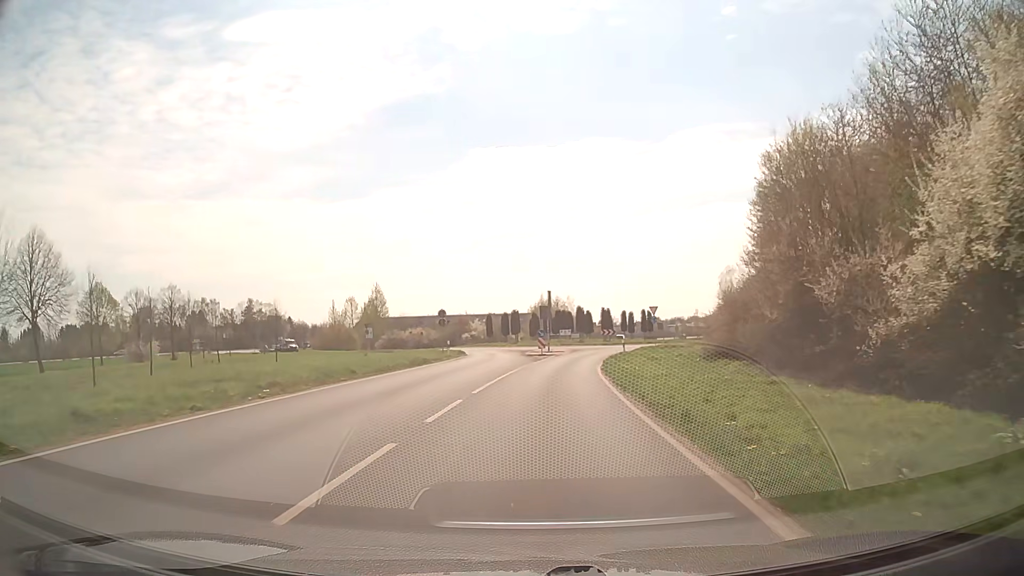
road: secondary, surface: asphalt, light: Day
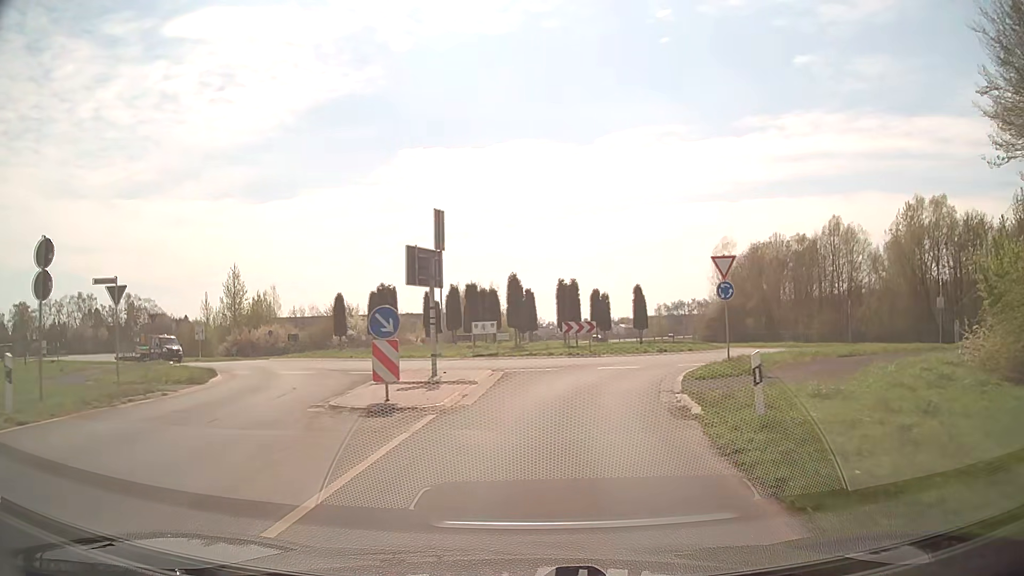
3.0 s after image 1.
(+2.0, +35.9) m; +6°
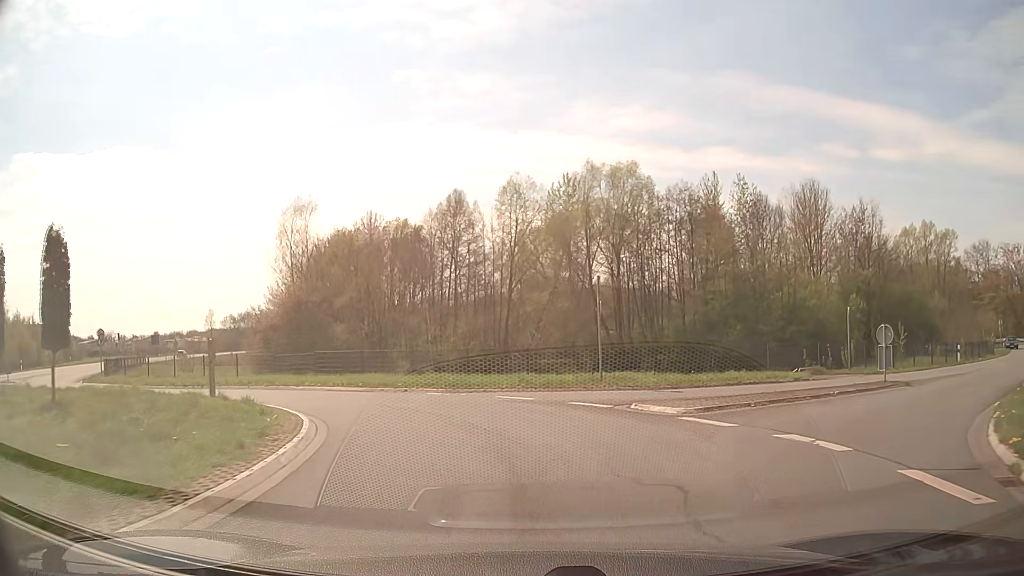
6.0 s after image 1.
(+7.6, +28.4) m; +37°
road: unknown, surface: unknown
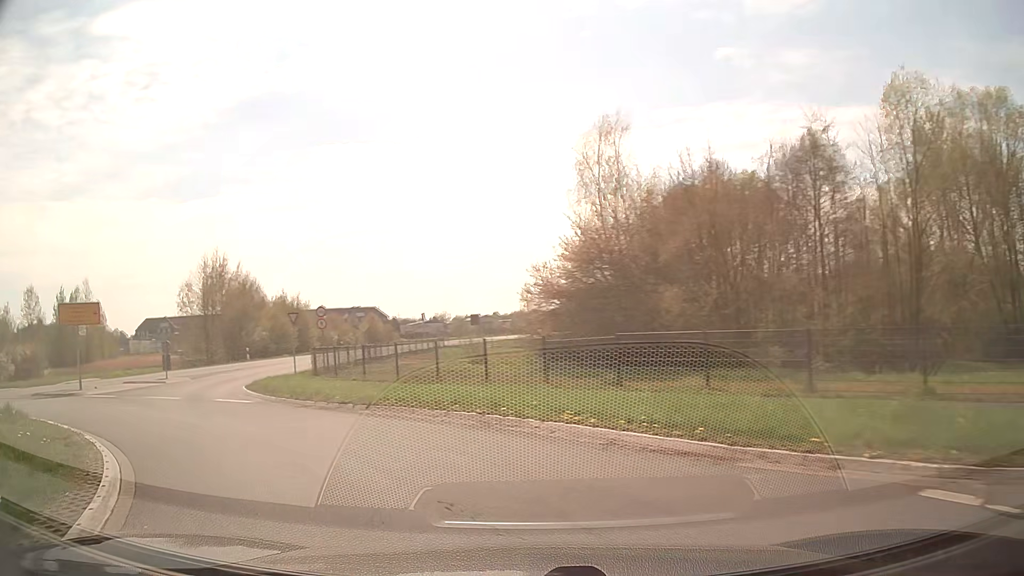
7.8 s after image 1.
(-2.8, +14.7) m; -30°
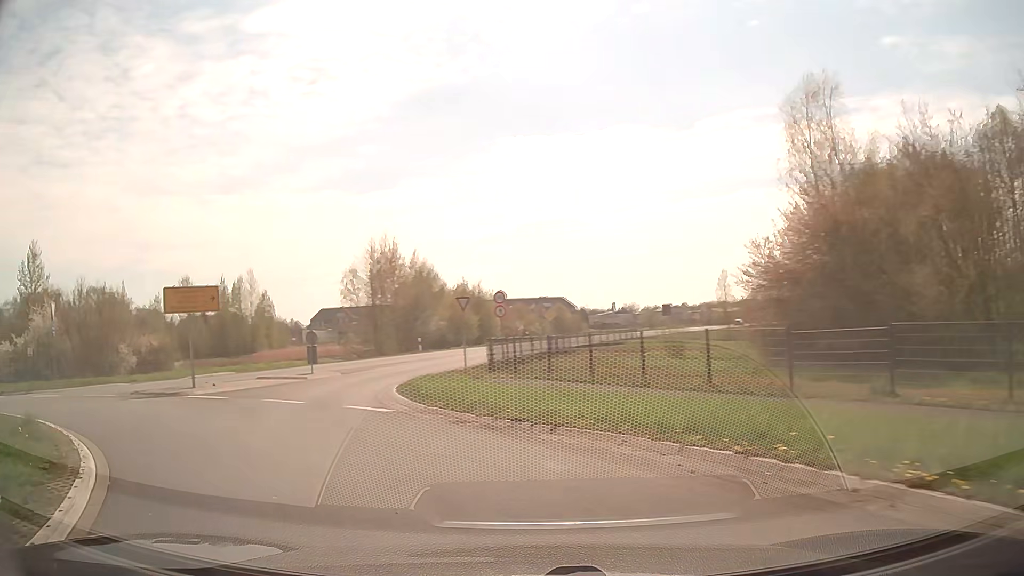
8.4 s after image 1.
(-0.7, +4.7) m; -16°
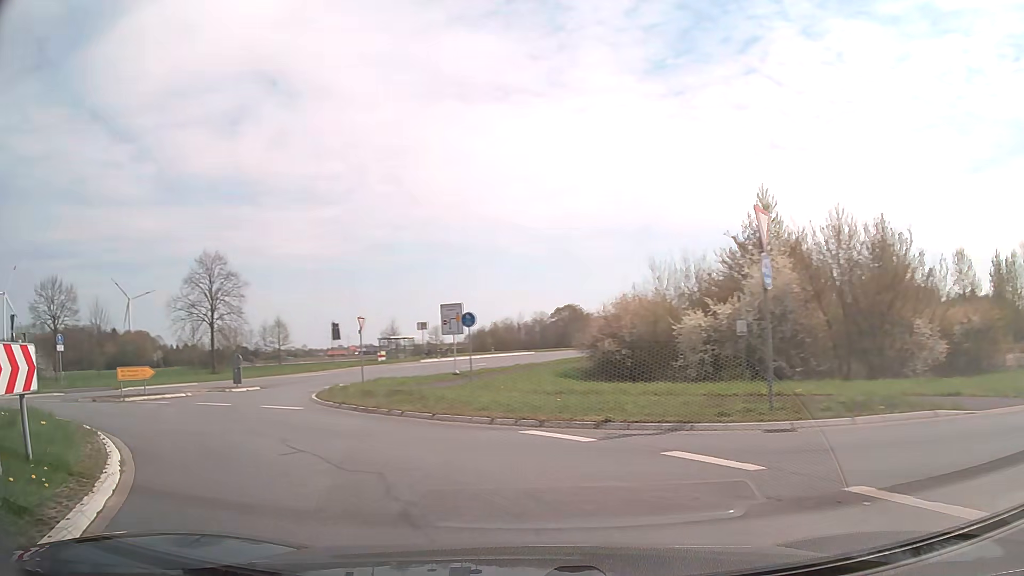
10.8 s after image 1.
(-9.1, +14.2) m; -66°
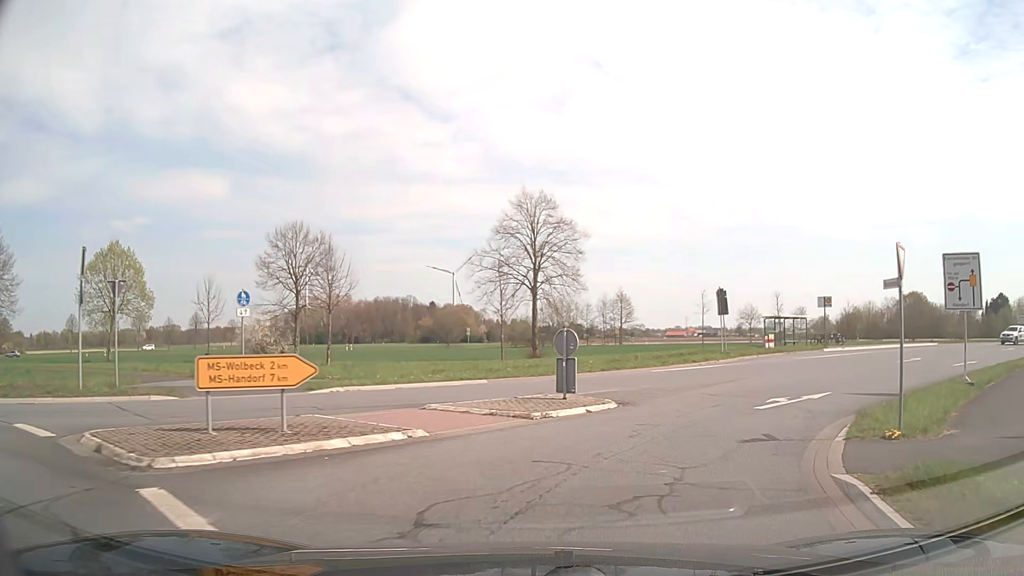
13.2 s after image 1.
(-6.4, +16.0) m; -29°
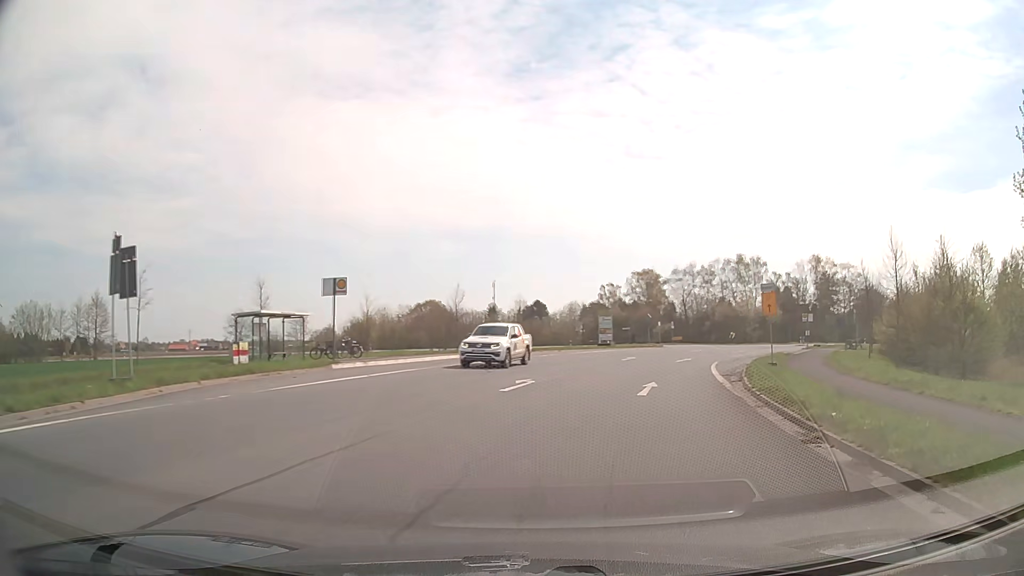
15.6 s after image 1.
(+7.0, +17.7) m; +43°
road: tertiary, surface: asphalt
(+1, +10) (+3, +20) (+6, +29) (+9, +39) (+13, +48) (+17, +57) (+22, +66) (+28, +74) (+35, +81) (+42, +88) m
